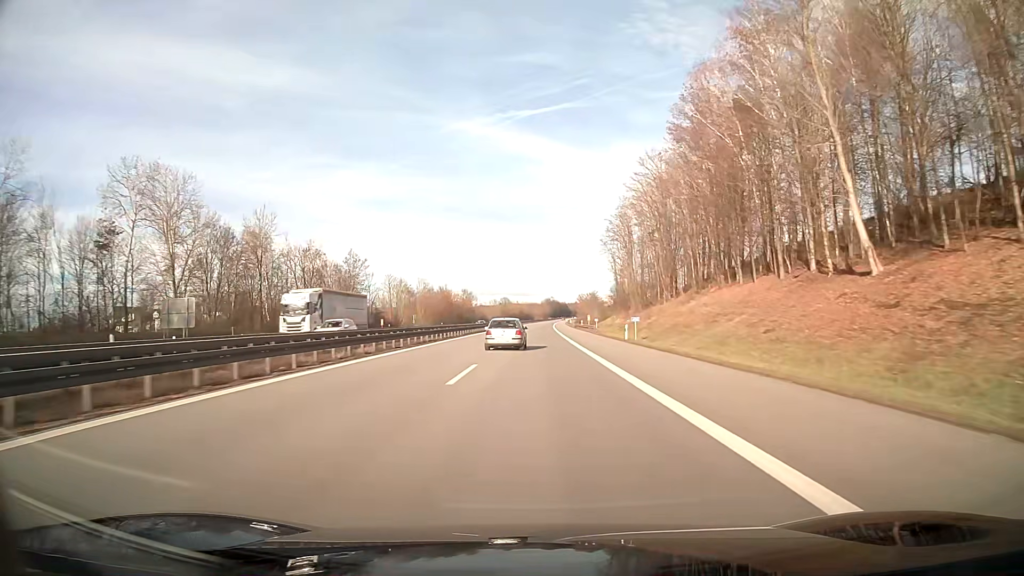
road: motorway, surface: asphalt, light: Day
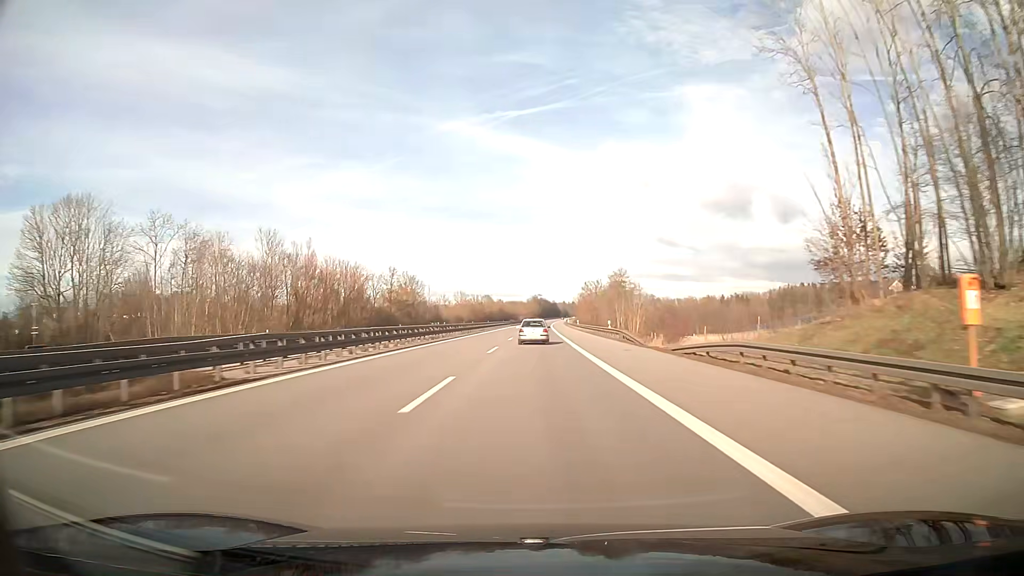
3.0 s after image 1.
(+0.9, +95.3) m; +1°
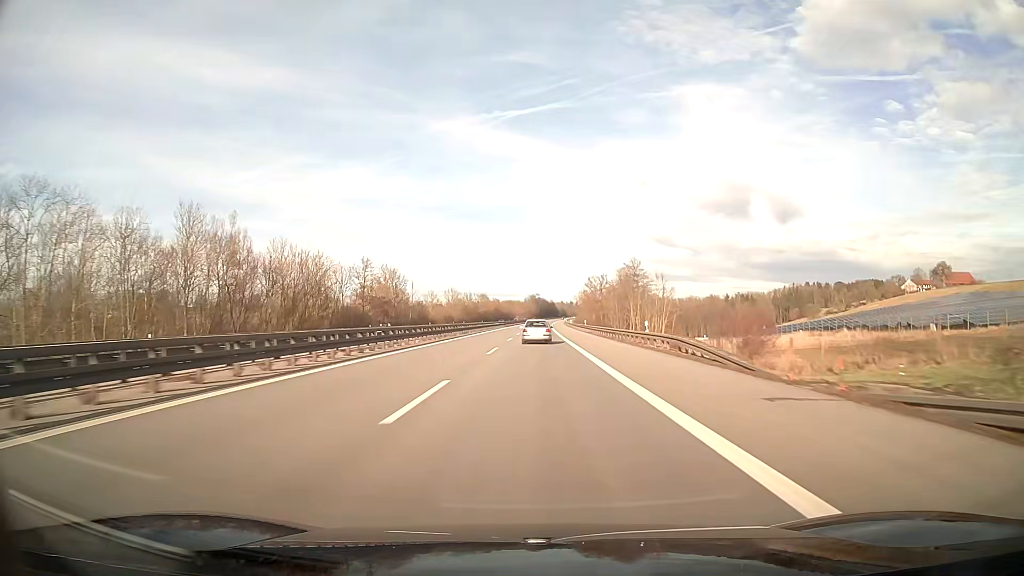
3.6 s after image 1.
(0.0, +19.0) m; 0°
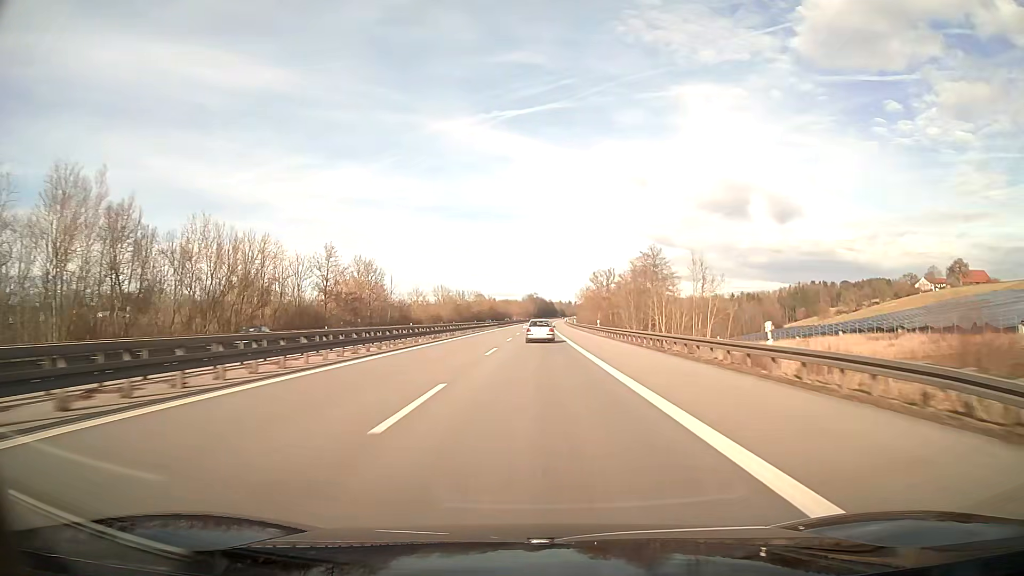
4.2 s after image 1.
(+0.1, +18.8) m; 0°
